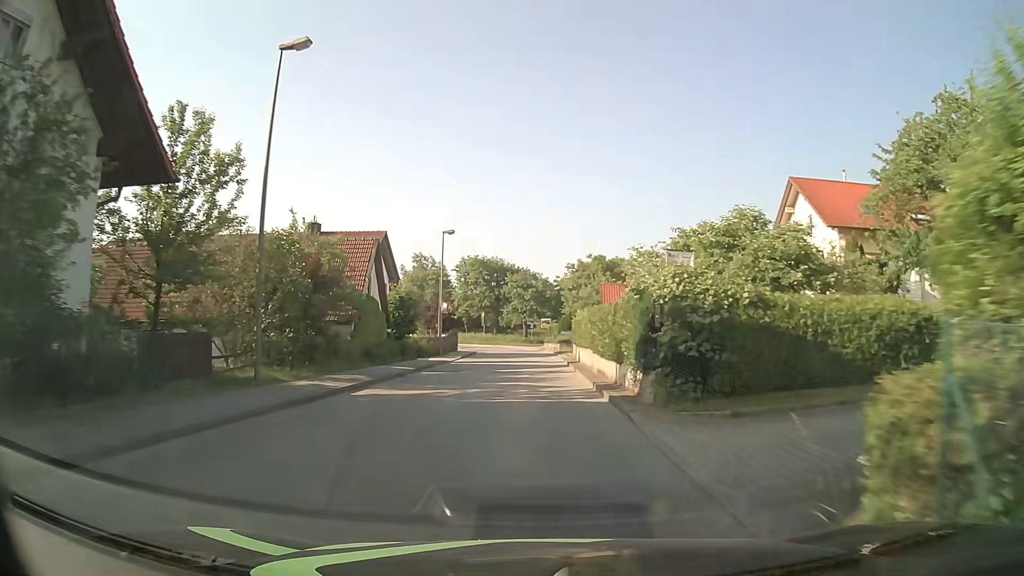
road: unclassified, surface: asphalt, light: Day
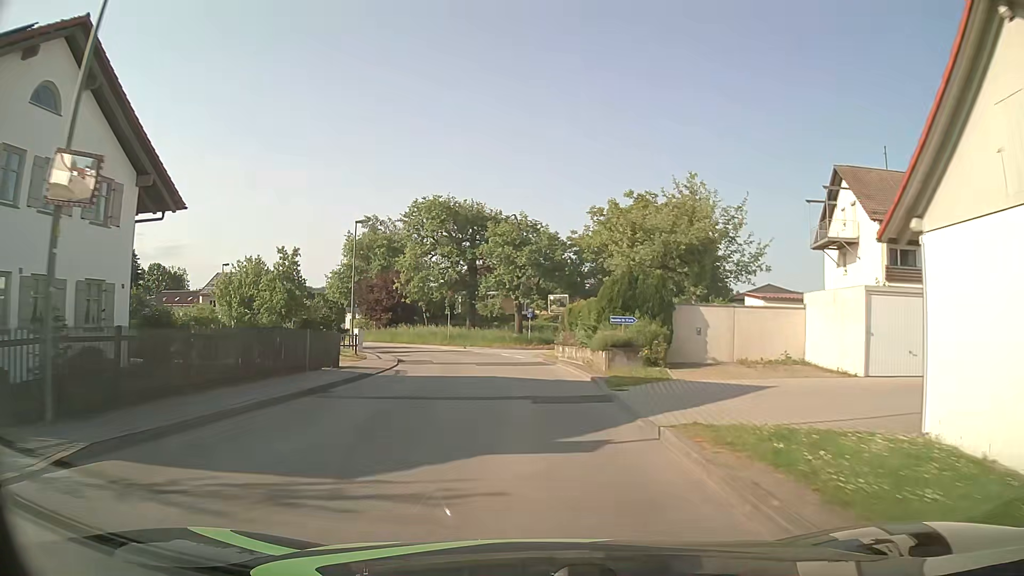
(+0.1, +37.0) m; 0°
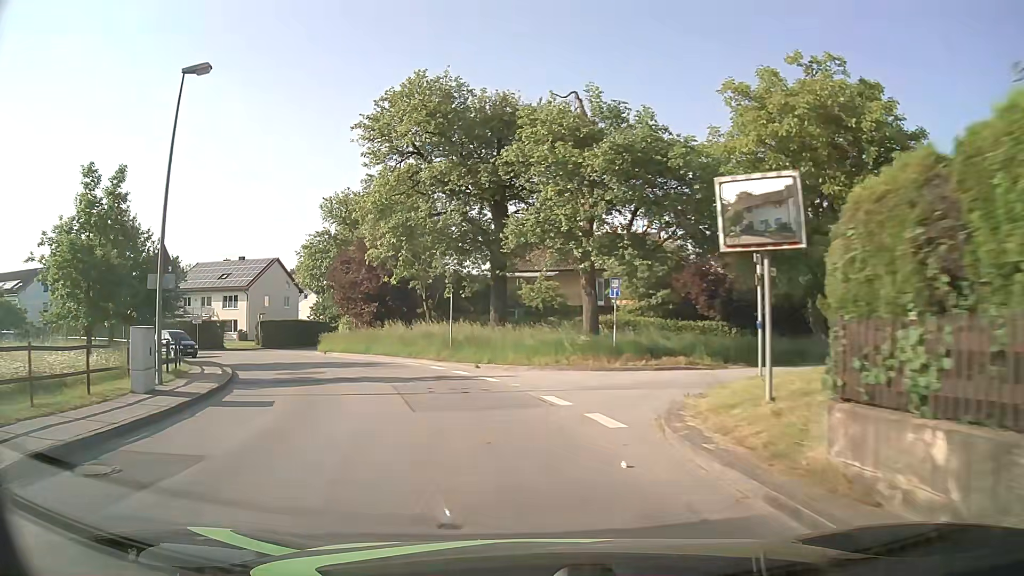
(-0.6, +26.3) m; -6°
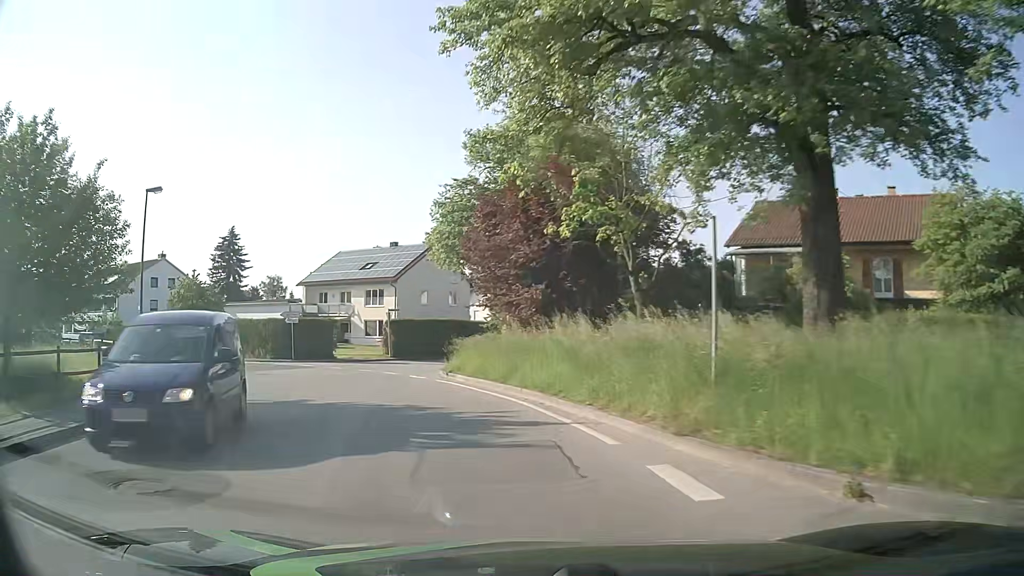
(-2.5, +18.1) m; -17°
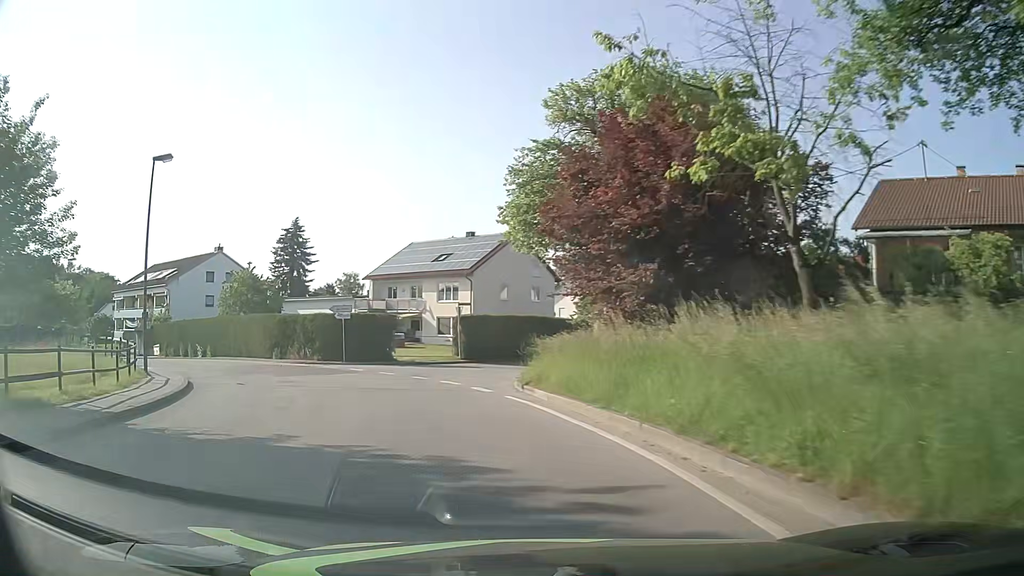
(-0.4, +6.0) m; -7°
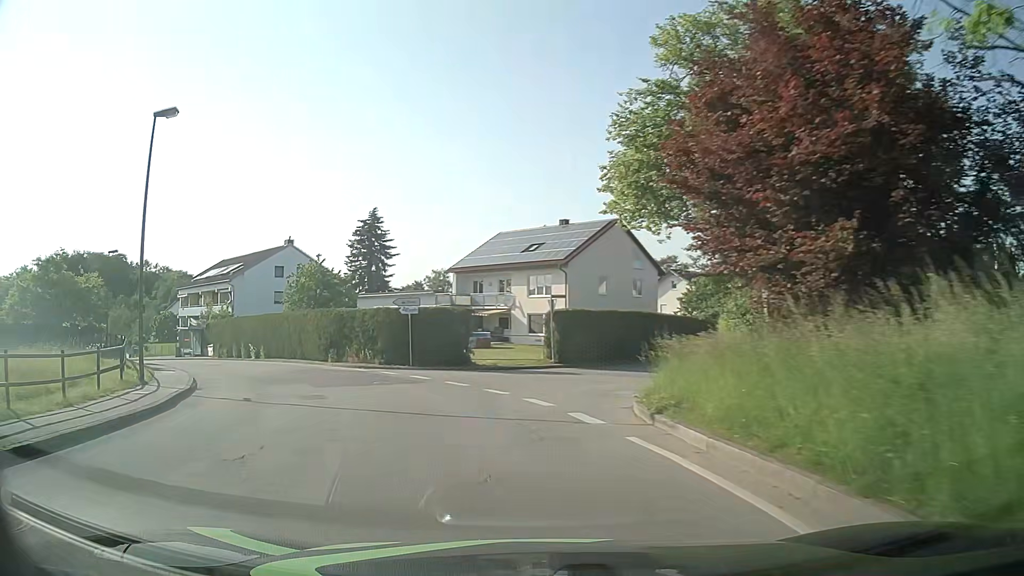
(-0.4, +6.0) m; -7°
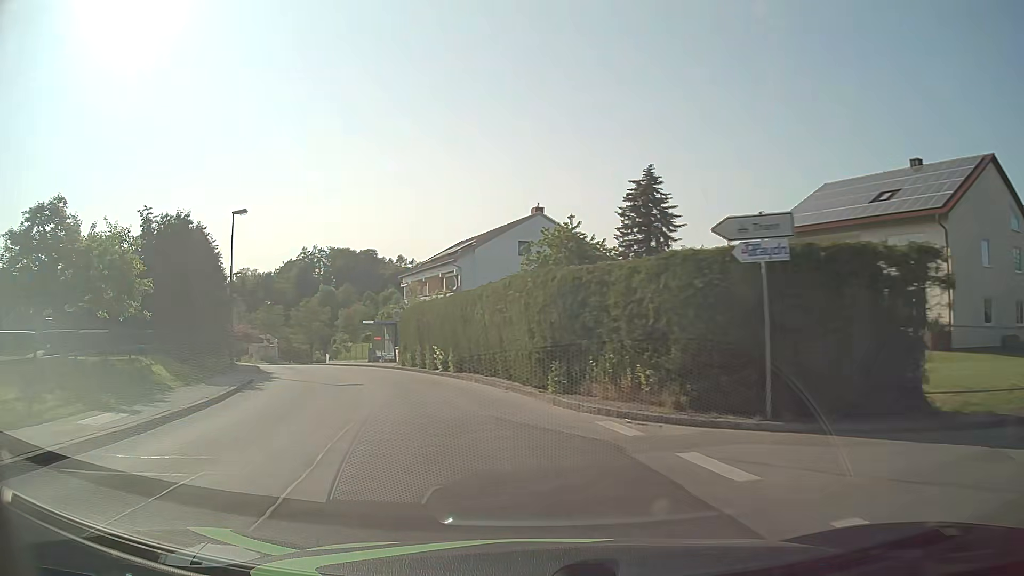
(-3.8, +17.9) m; -24°
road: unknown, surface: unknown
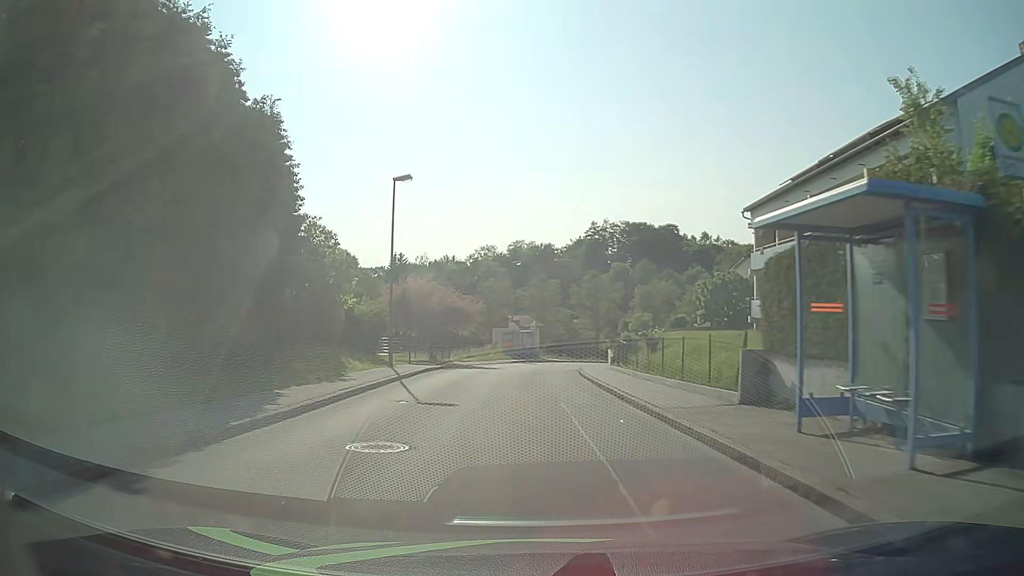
(-9.1, +32.4) m; -26°
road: unclassified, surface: asphalt
(0, +10) (0, +20) (0, +30) (+1, +40) (+3, +50) (+6, +59) (+9, +69) (+14, +78) (+19, +86) (+23, +95) m
